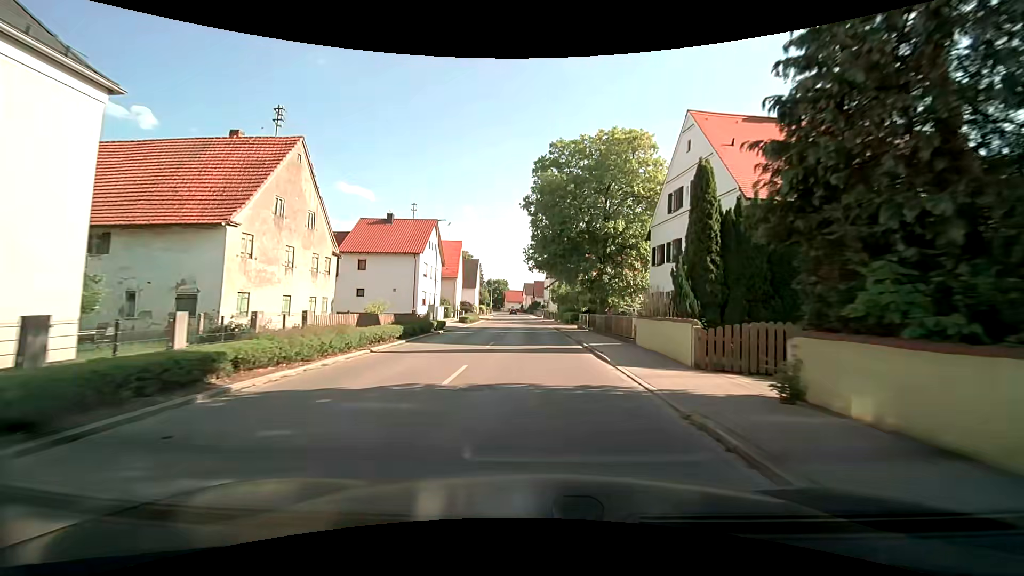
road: tertiary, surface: asphalt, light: Day
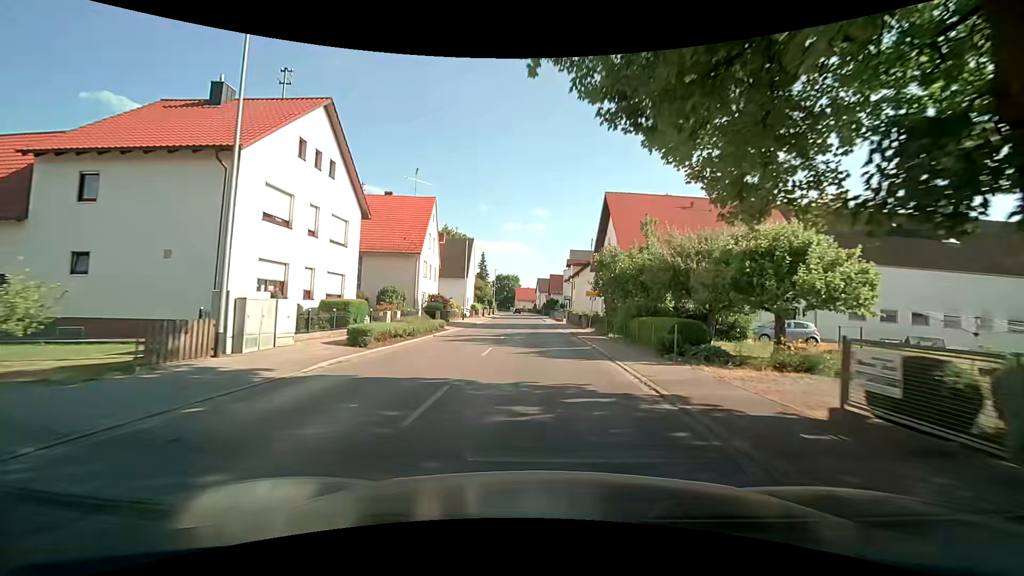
(-0.3, +30.2) m; -2°
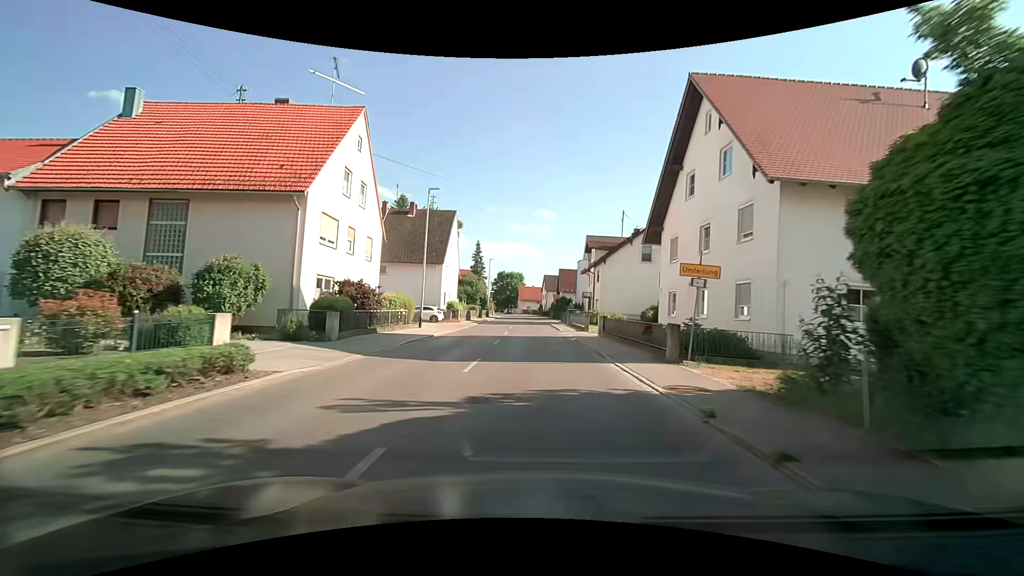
(-0.1, +21.9) m; 0°
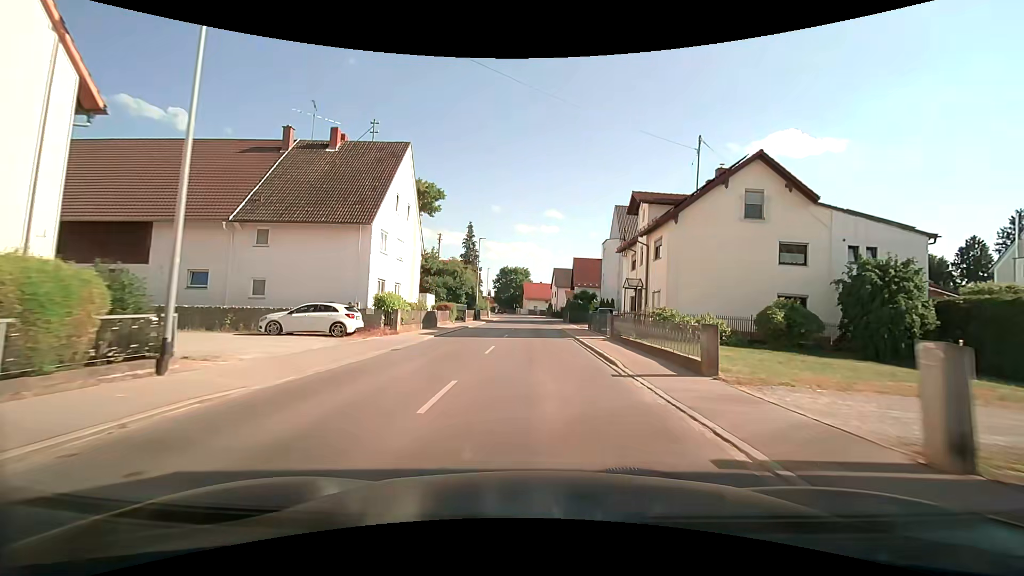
(-0.2, +22.3) m; -2°
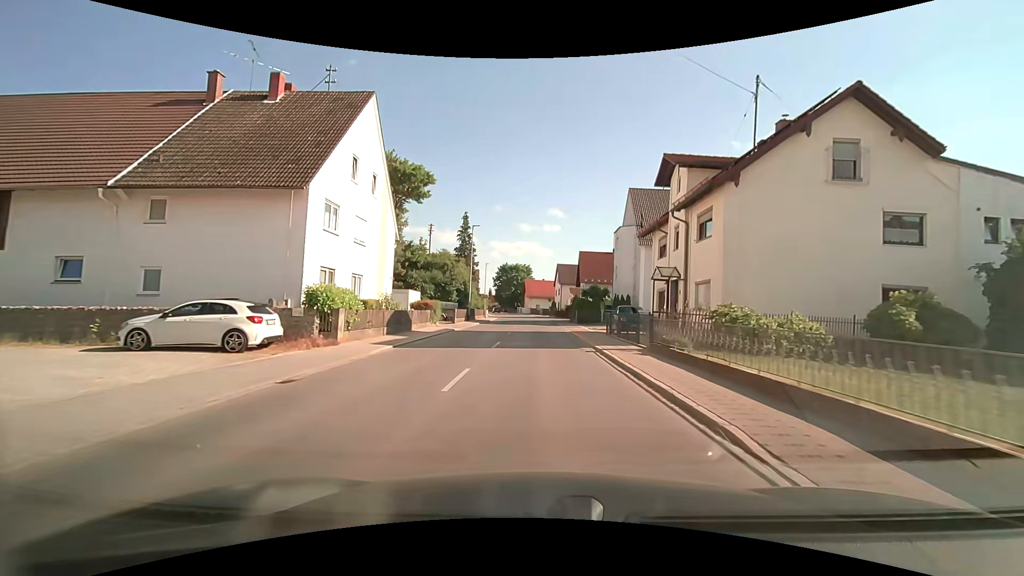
(+0.1, +7.4) m; +1°
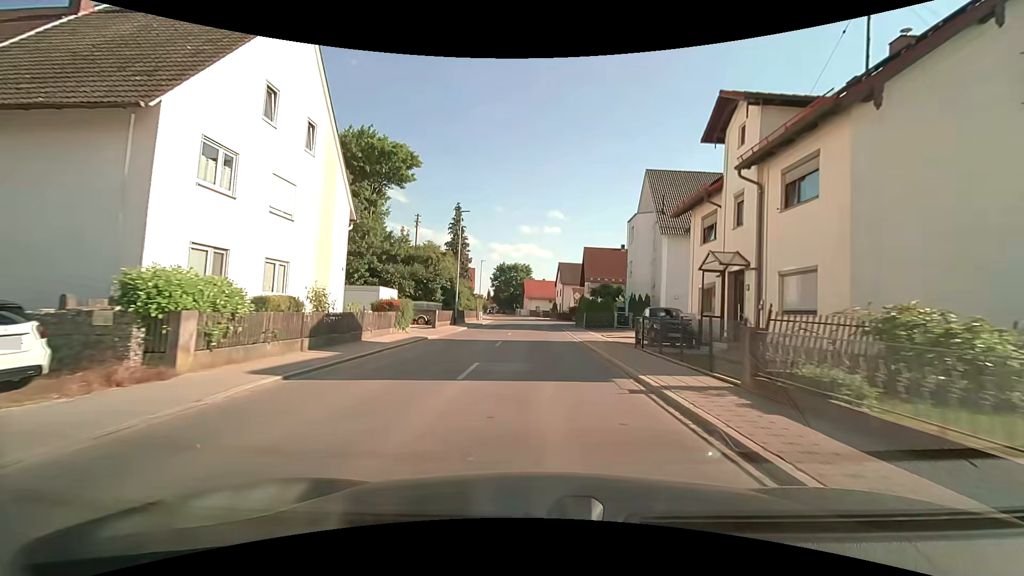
(-0.1, +7.4) m; 0°
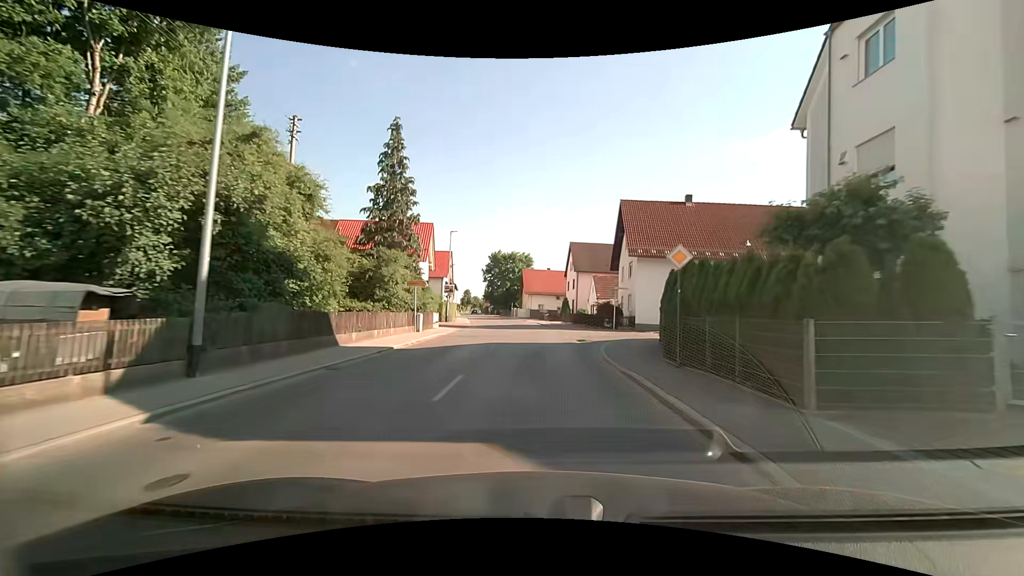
(-0.1, +29.4) m; -1°
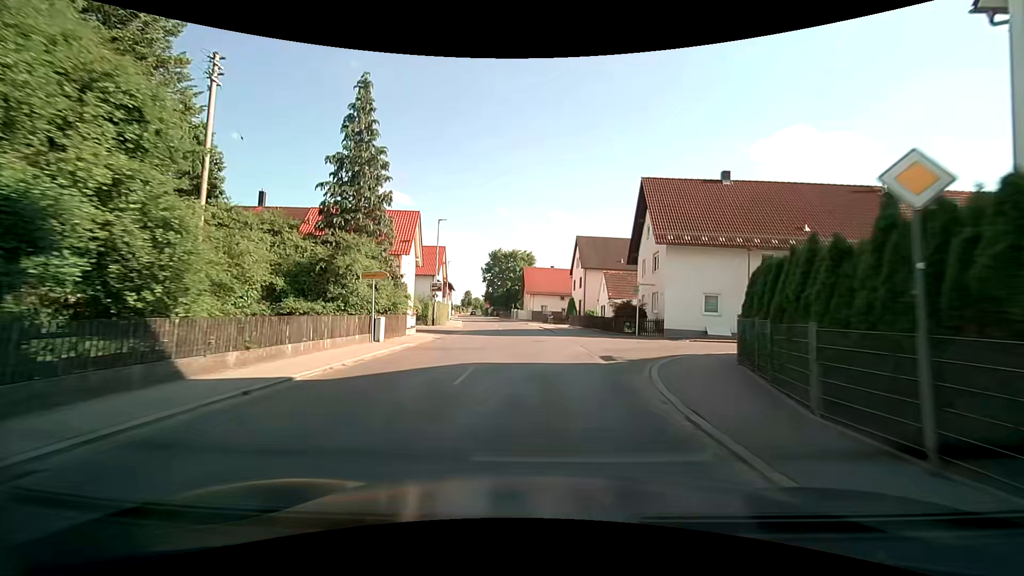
(0.0, +7.2) m; 0°
(0, +10) (0, +20) (-1, +30) (-2, +40) (-3, +50) (-4, +60) (-6, +70) (-8, +80) (-9, +89) (-11, +99) m
